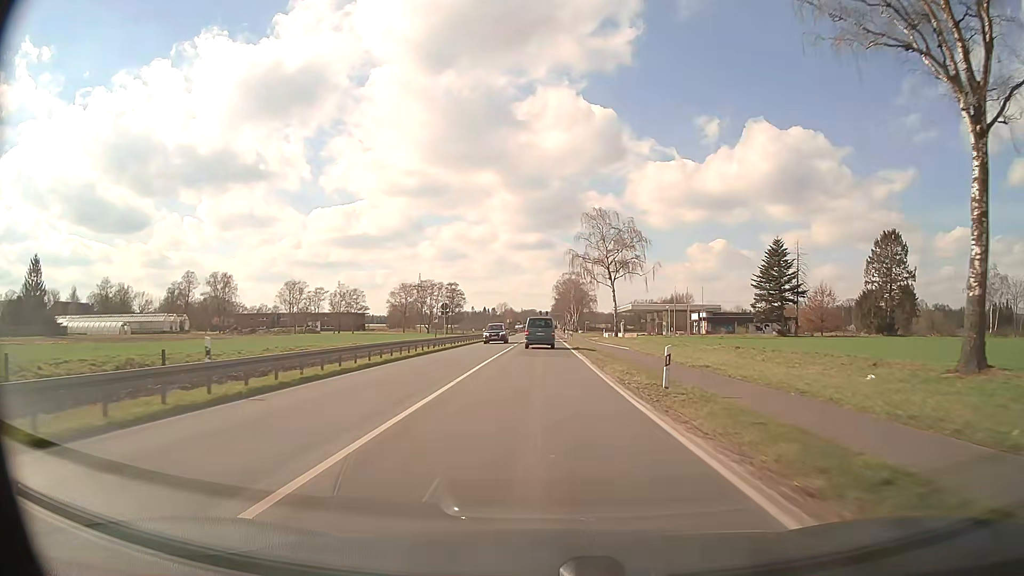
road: primary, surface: asphalt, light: Day
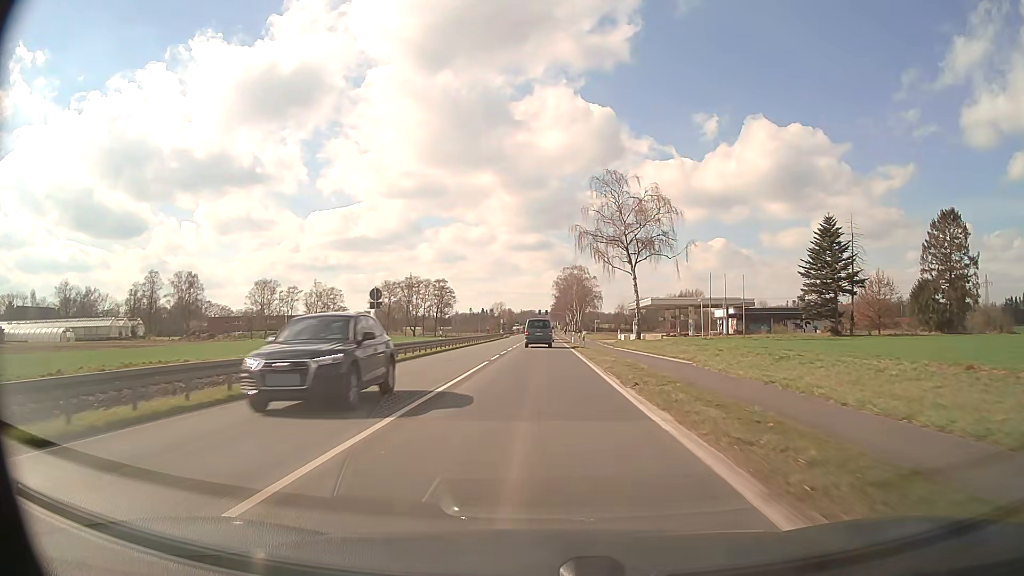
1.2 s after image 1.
(+0.1, +21.1) m; 0°
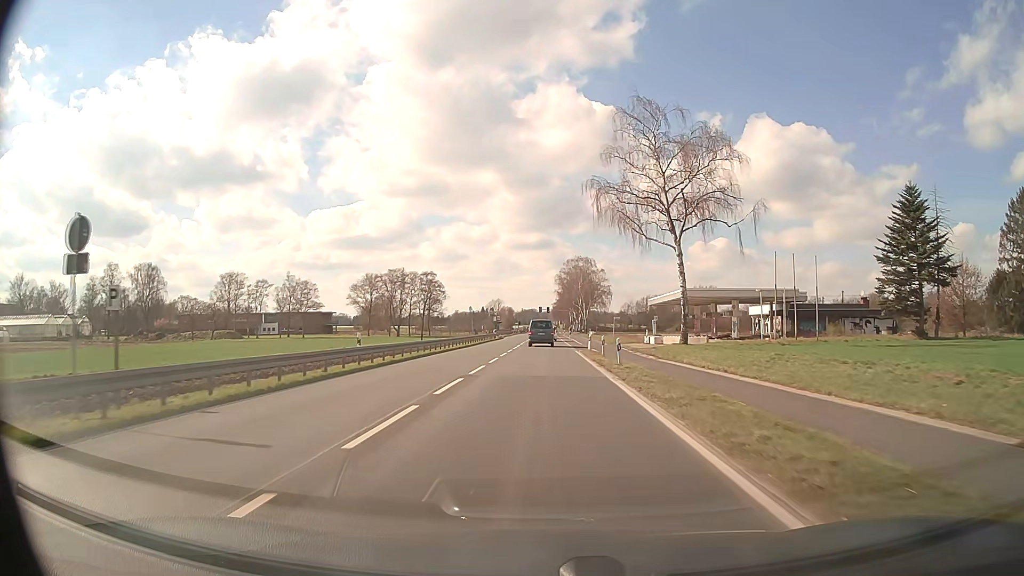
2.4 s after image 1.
(0.0, +21.3) m; 0°
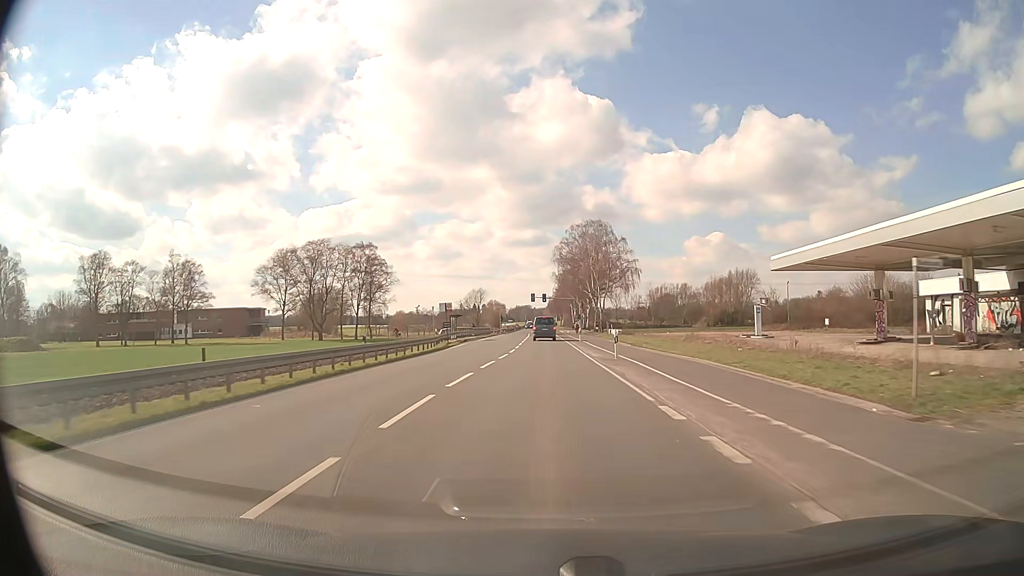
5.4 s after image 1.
(+0.2, +53.3) m; 0°
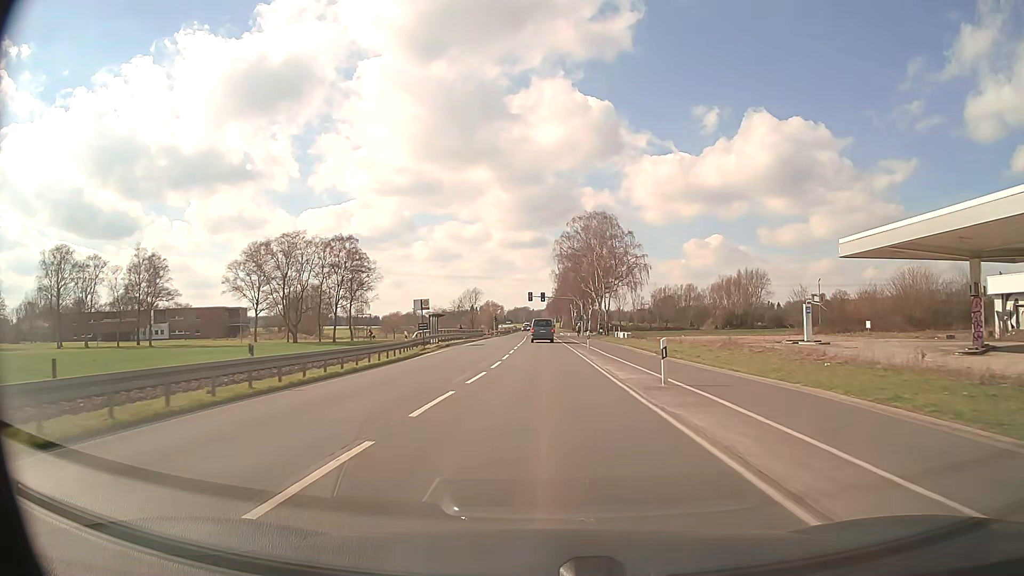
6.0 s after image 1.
(0.0, +10.7) m; 0°
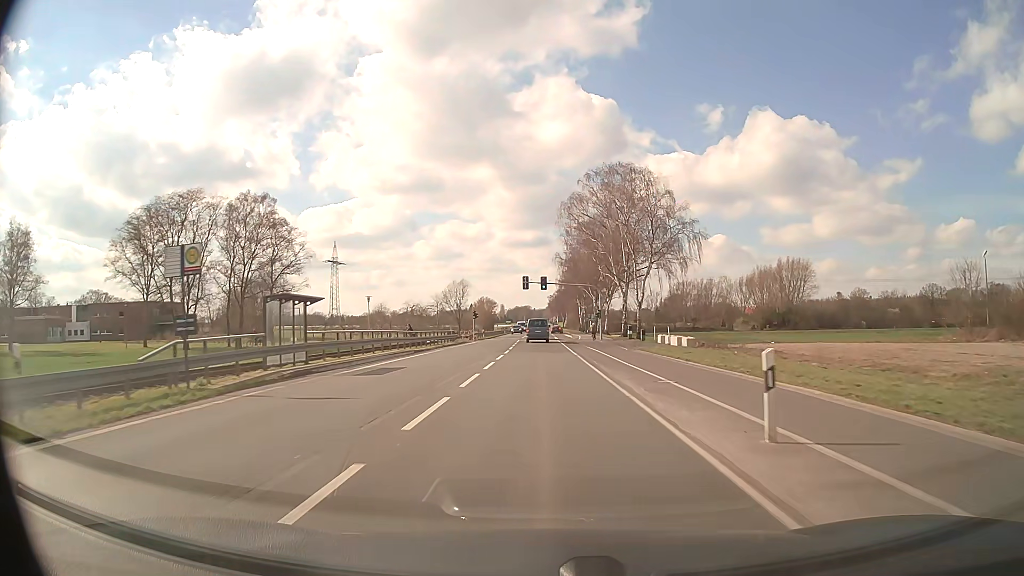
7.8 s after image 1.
(0.0, +31.6) m; 0°
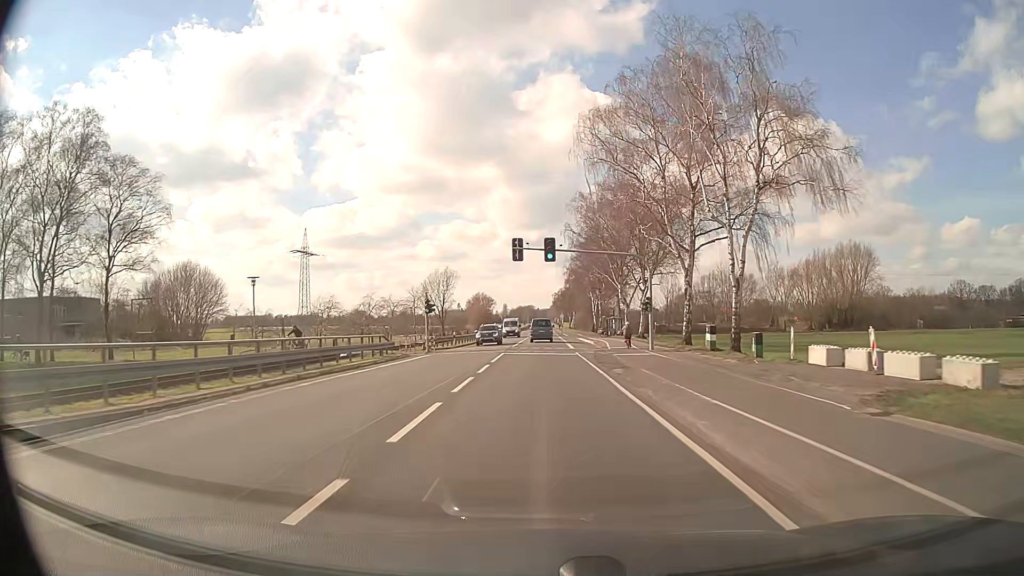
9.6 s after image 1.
(-0.2, +31.1) m; 0°
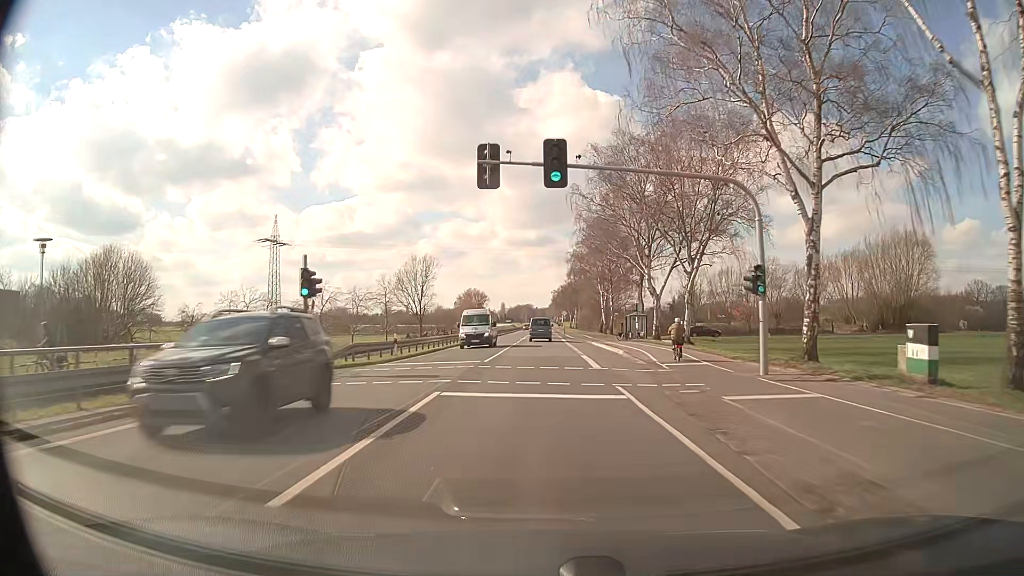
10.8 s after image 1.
(0.0, +21.1) m; 0°
(0, +10) (0, +20) (0, +30) (0, +40) (0, +50) (0, +60) (0, +70) (0, +80) (0, +90) (0, +100) m
